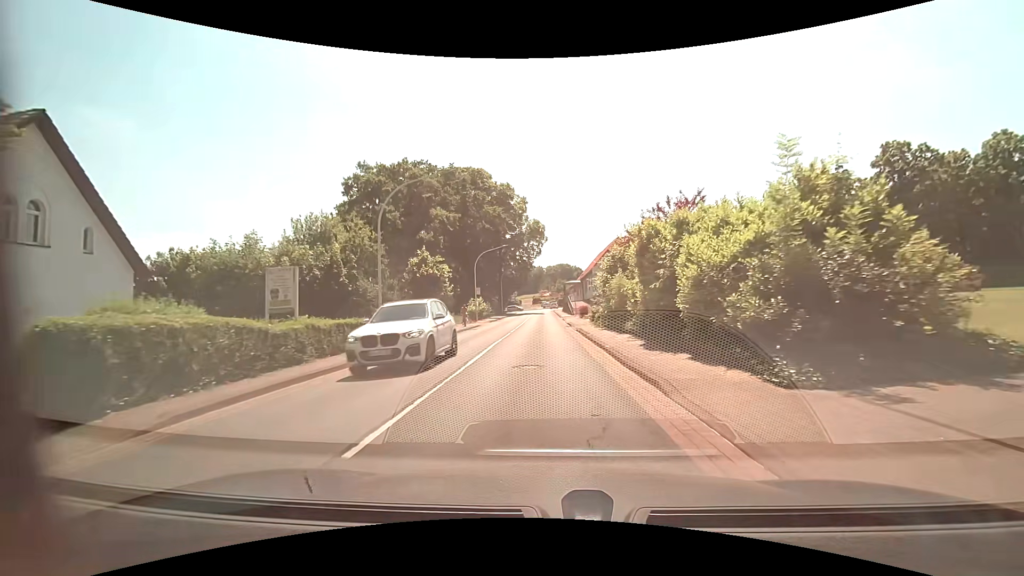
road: primary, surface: asphalt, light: Day
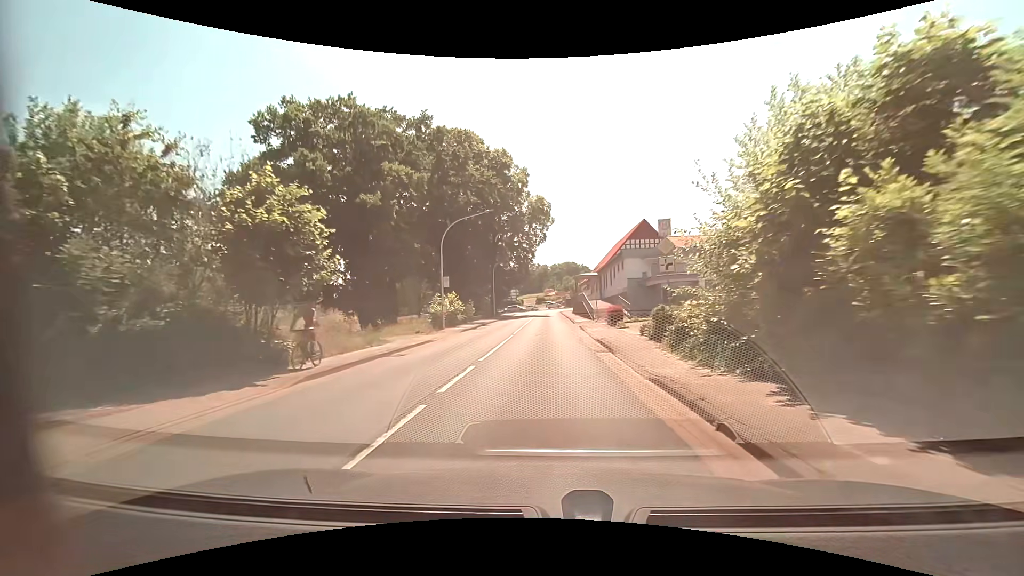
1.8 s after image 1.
(-0.2, +18.8) m; -1°
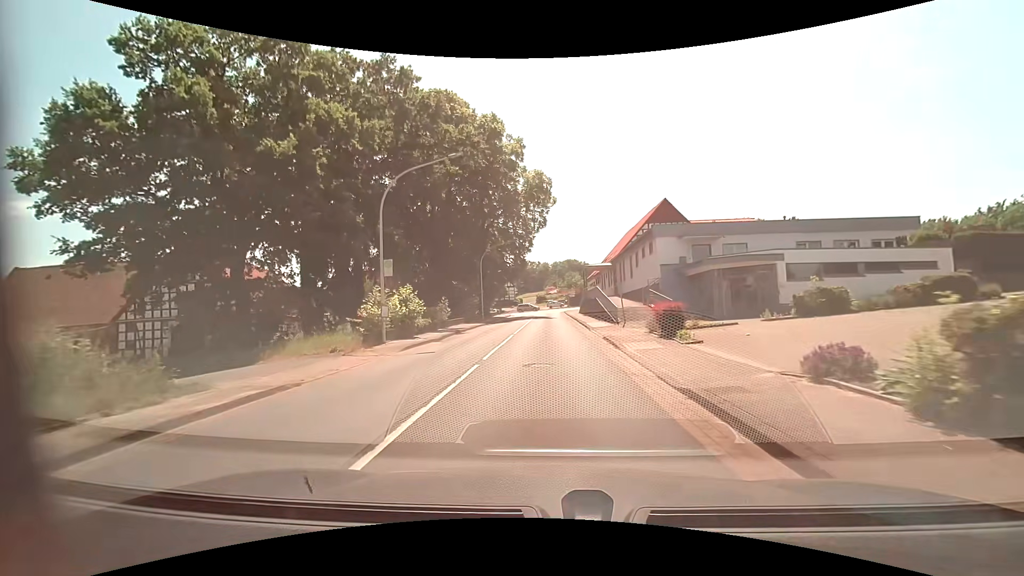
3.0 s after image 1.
(0.0, +12.2) m; 0°
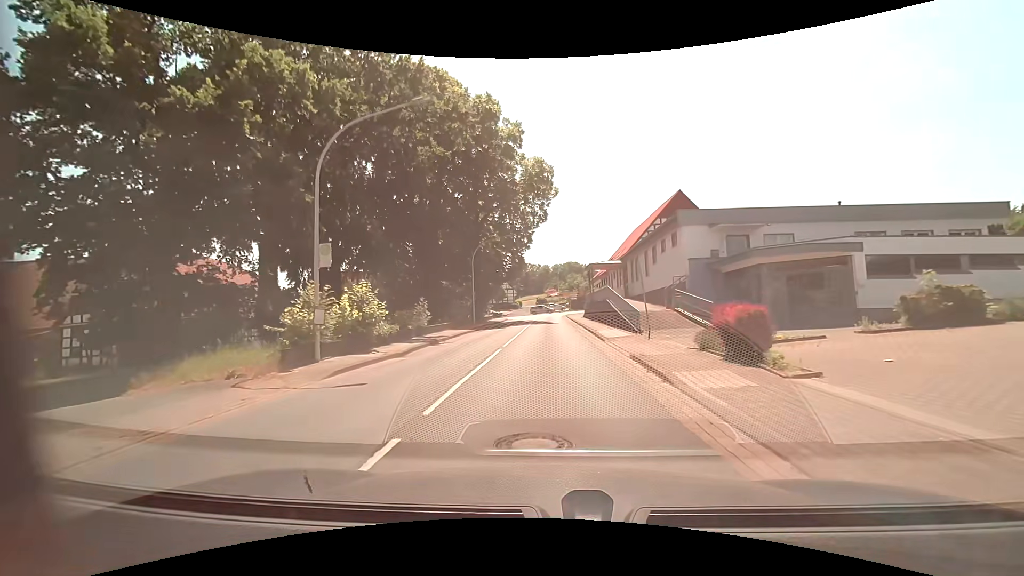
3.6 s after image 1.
(0.0, +6.0) m; 0°
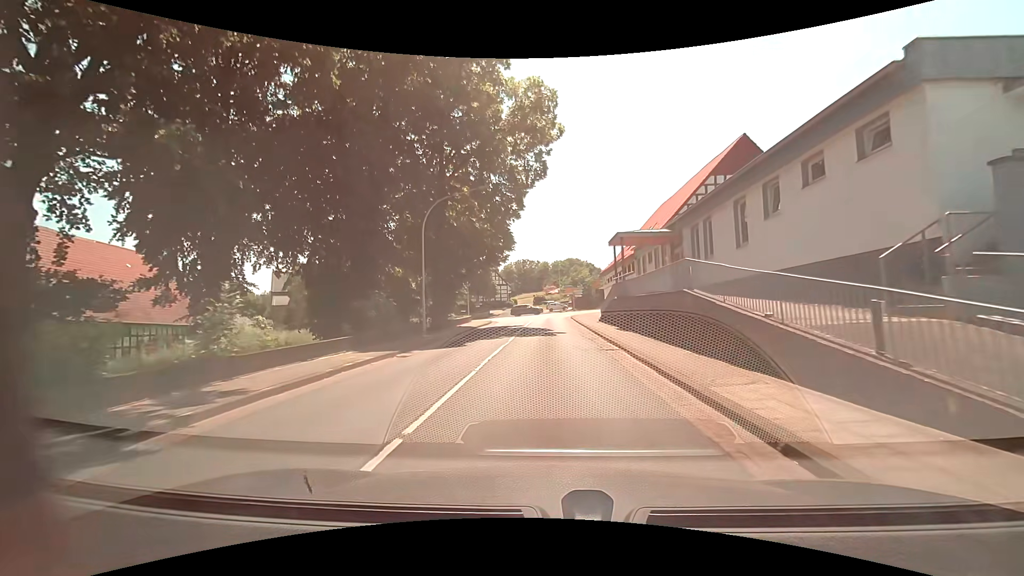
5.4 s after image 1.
(+0.1, +16.8) m; 0°
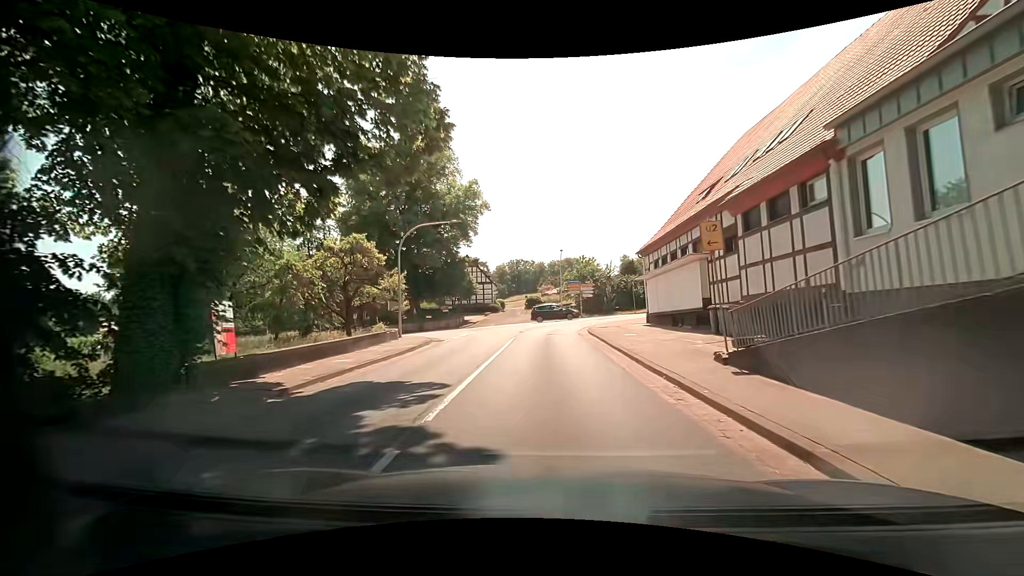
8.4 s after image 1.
(+0.2, +24.4) m; 0°
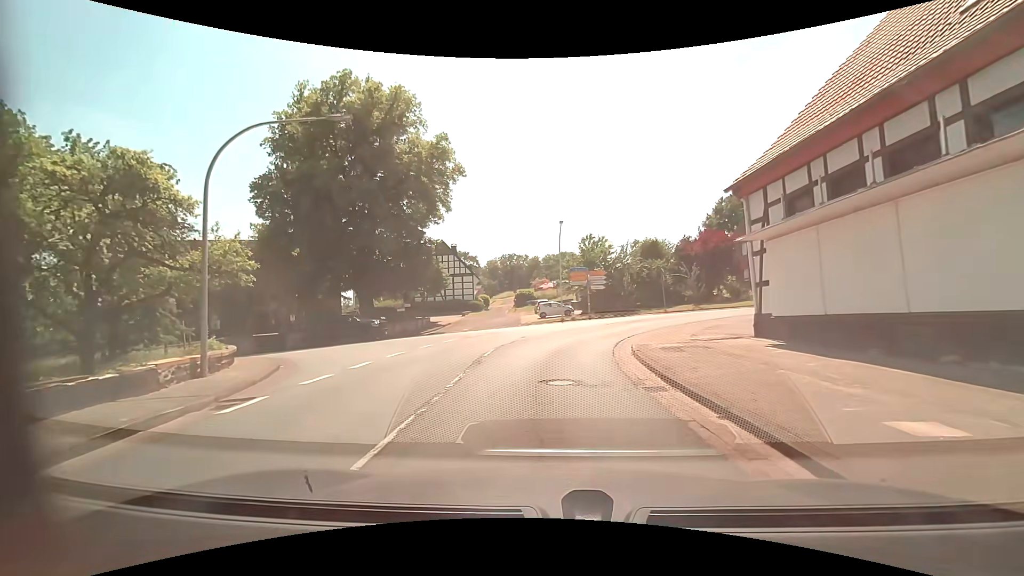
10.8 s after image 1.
(+0.2, +16.6) m; +1°
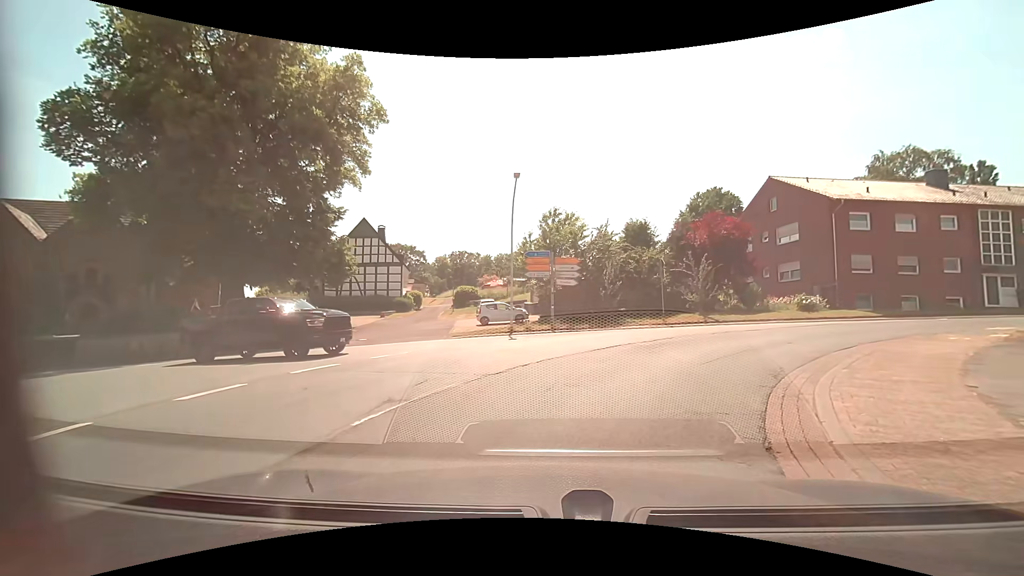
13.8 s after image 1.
(+0.5, +14.1) m; +6°
(+1, +10) (0, +20) (-9, +23) (-19, +24) (-29, +23) (-39, +23) (-49, +22) (-59, +23) (-68, +27) (-75, +34) m
